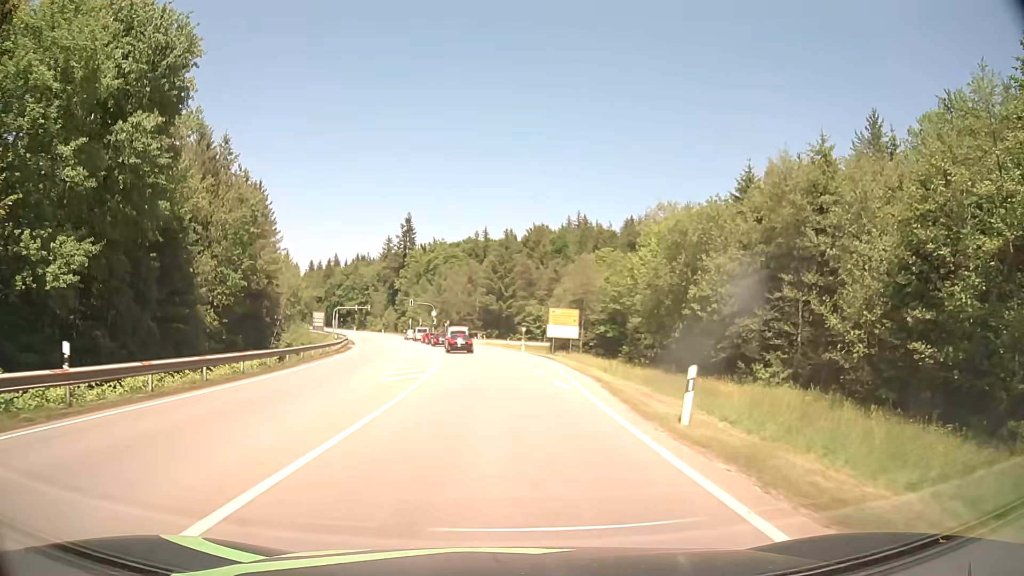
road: secondary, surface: asphalt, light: Day
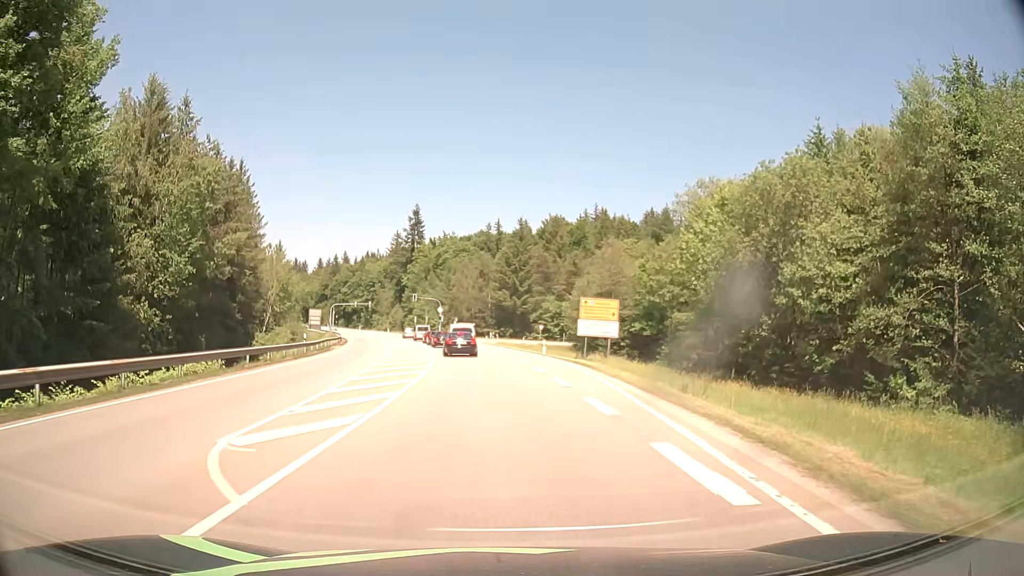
(-0.1, +12.1) m; -1°
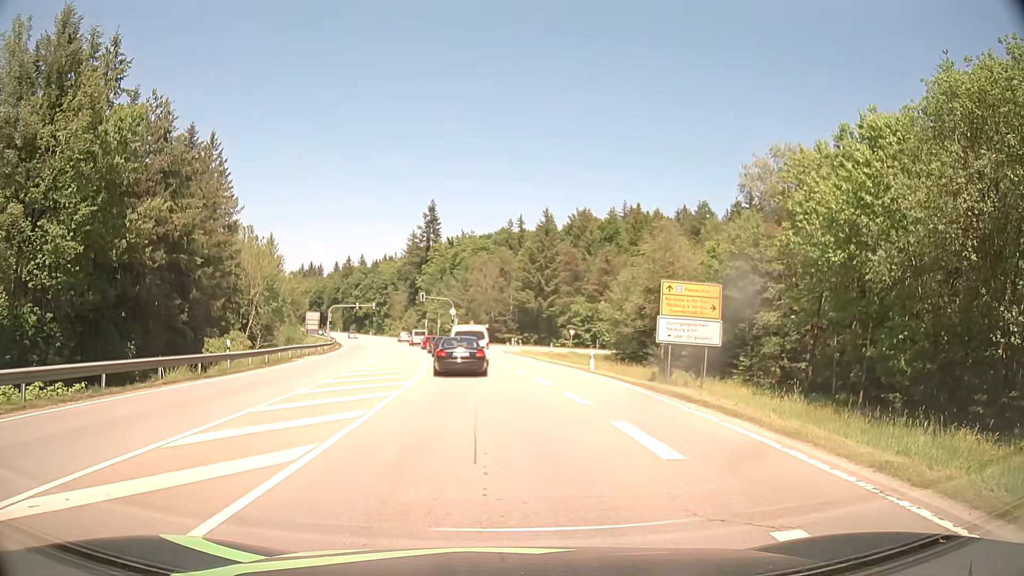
(-0.2, +15.1) m; -2°
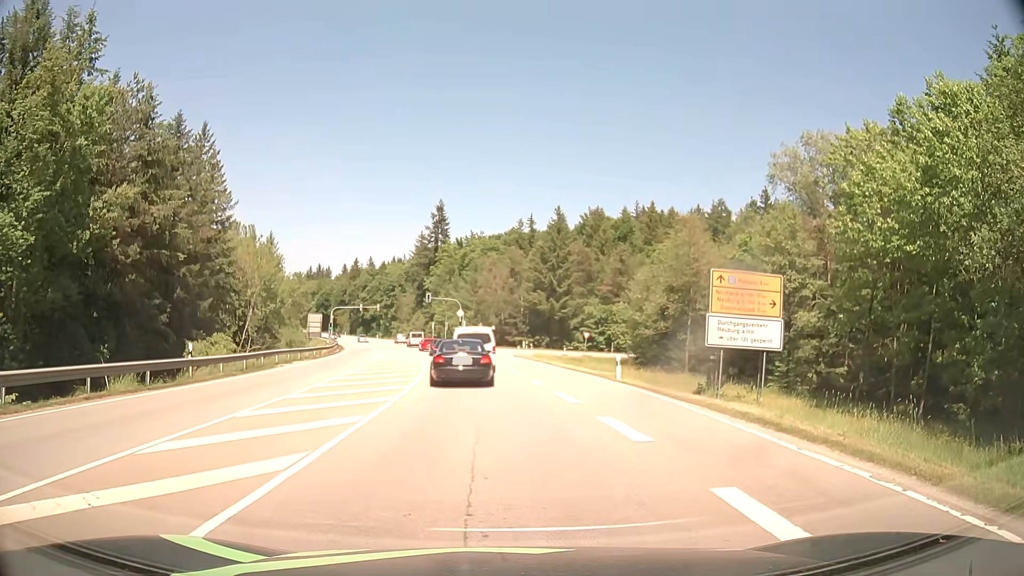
(0.0, +4.6) m; 0°
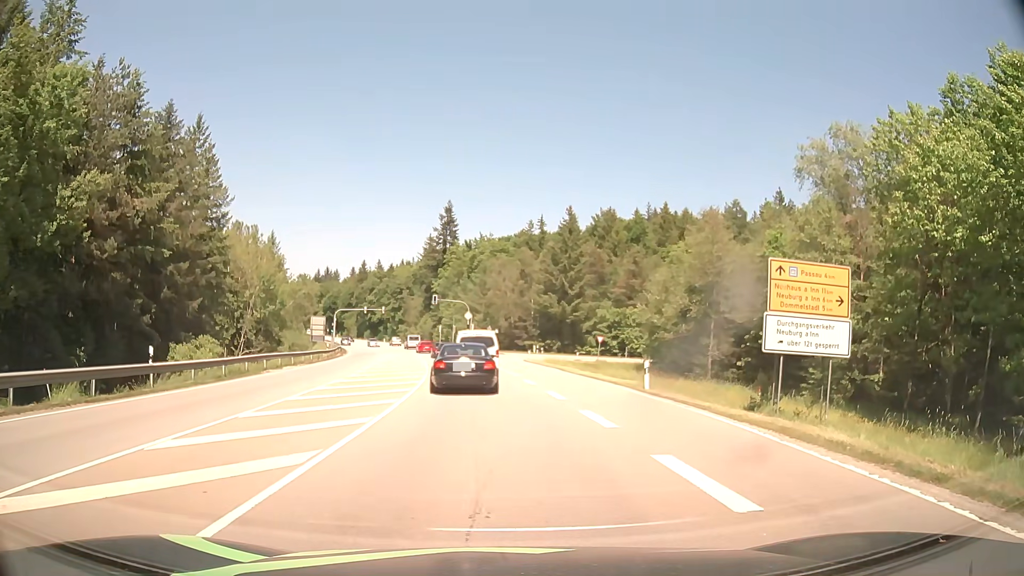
(-0.1, +3.7) m; -1°
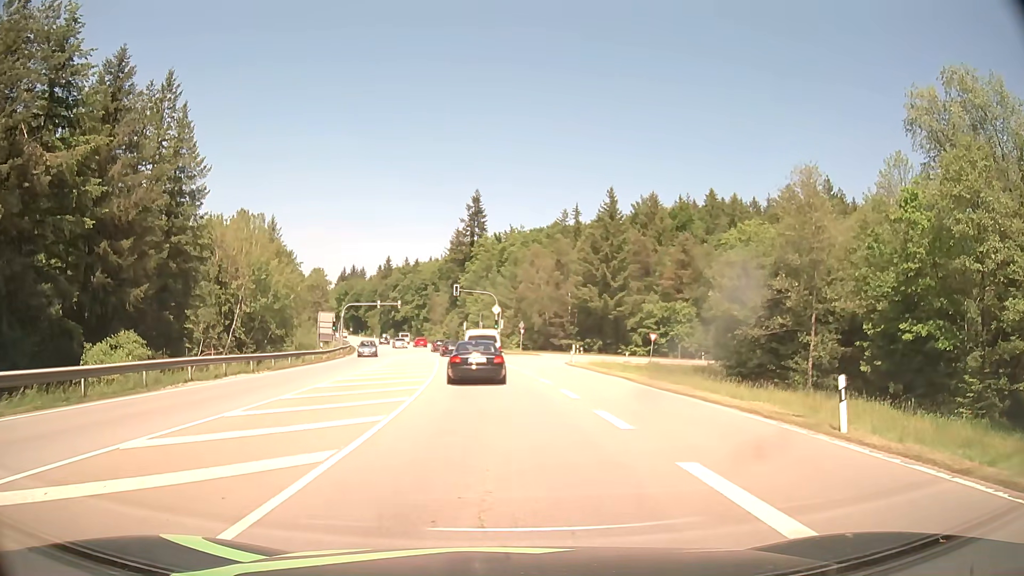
(-0.4, +13.0) m; -3°
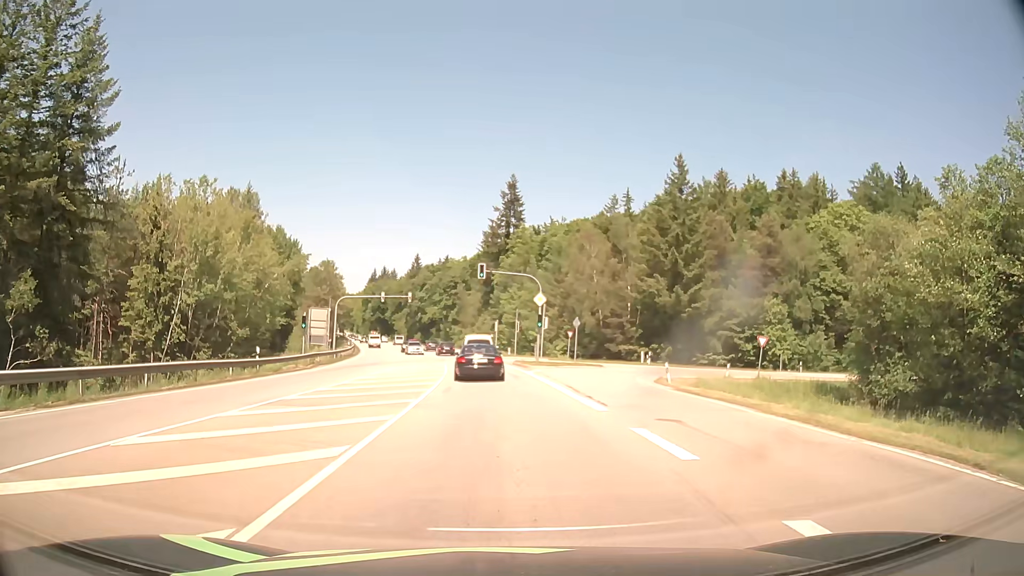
(-0.5, +21.0) m; -3°
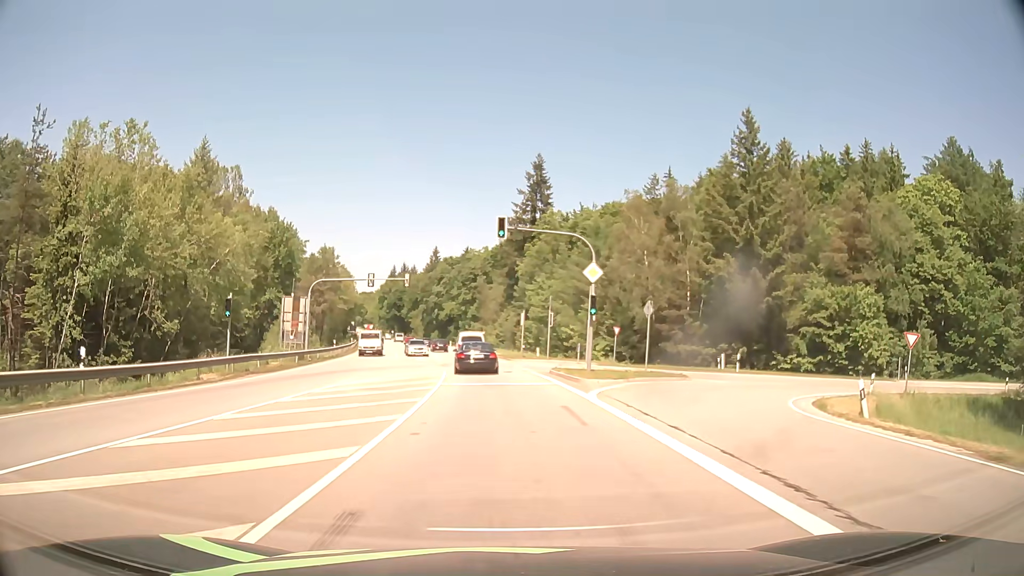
(-0.4, +16.7) m; -2°
(0, +10) (-1, +20) (-1, +30) (-2, +40) (-3, +50) (-4, +60) (-6, +70) (-7, +80) (-9, +89) (-11, +99) m
